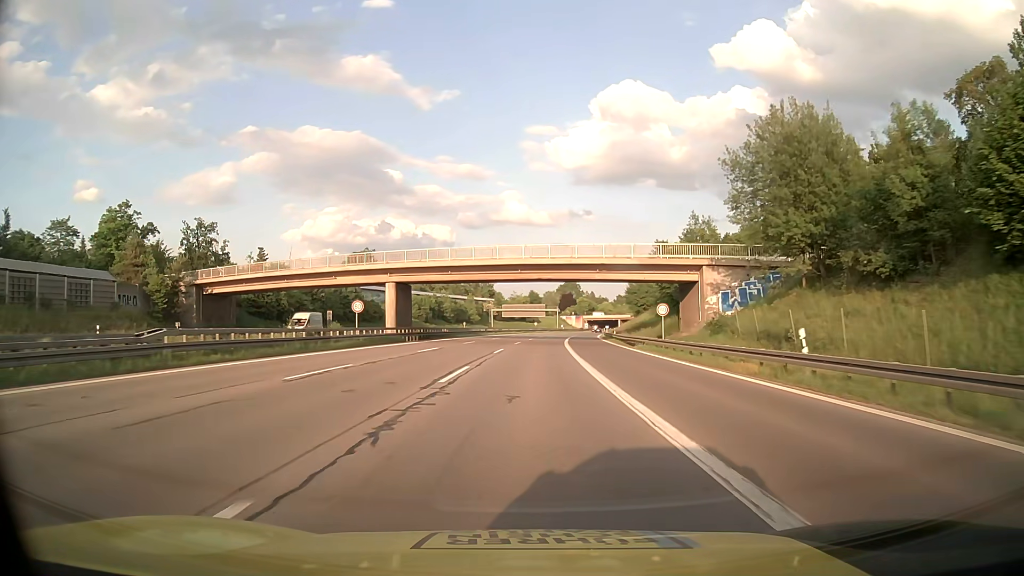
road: motorway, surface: asphalt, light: Day
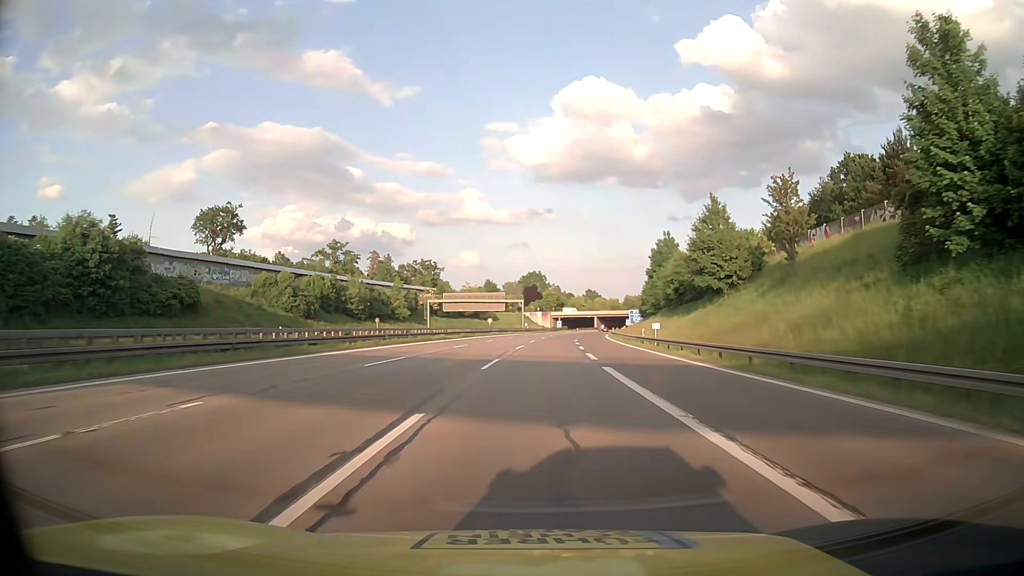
(+1.3, +66.3) m; +3°
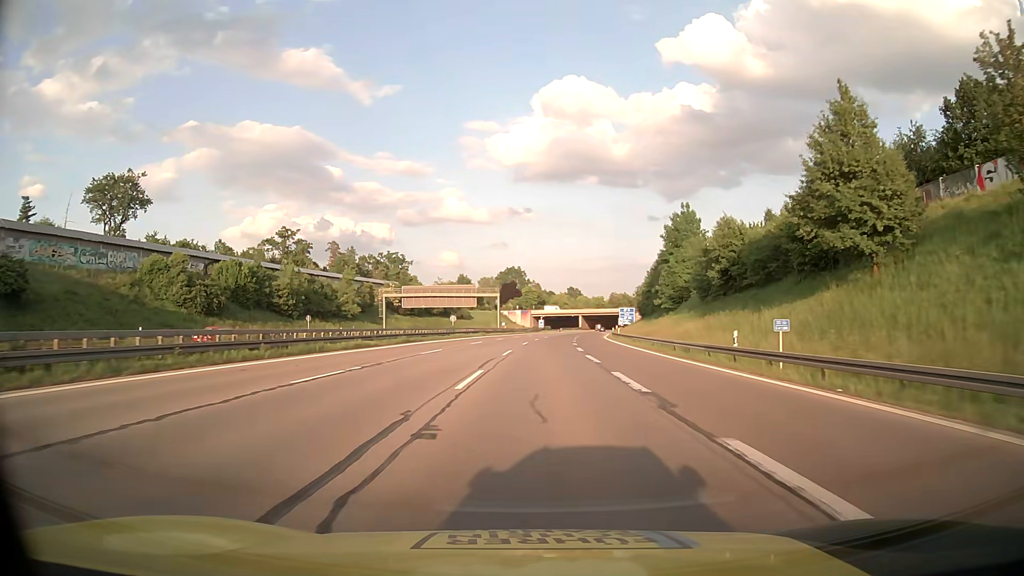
(+0.7, +26.5) m; +2°
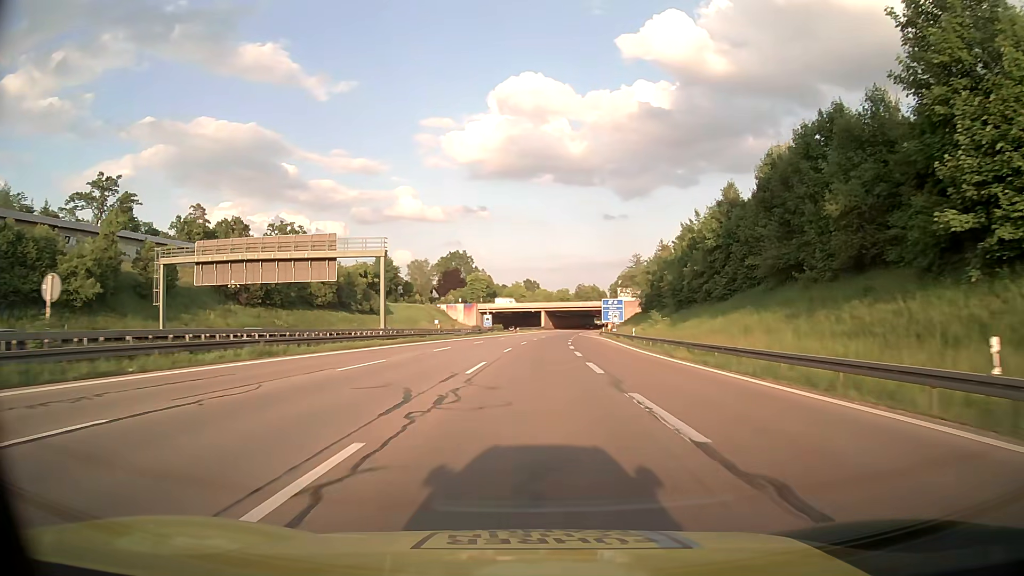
(+2.6, +66.3) m; +4°
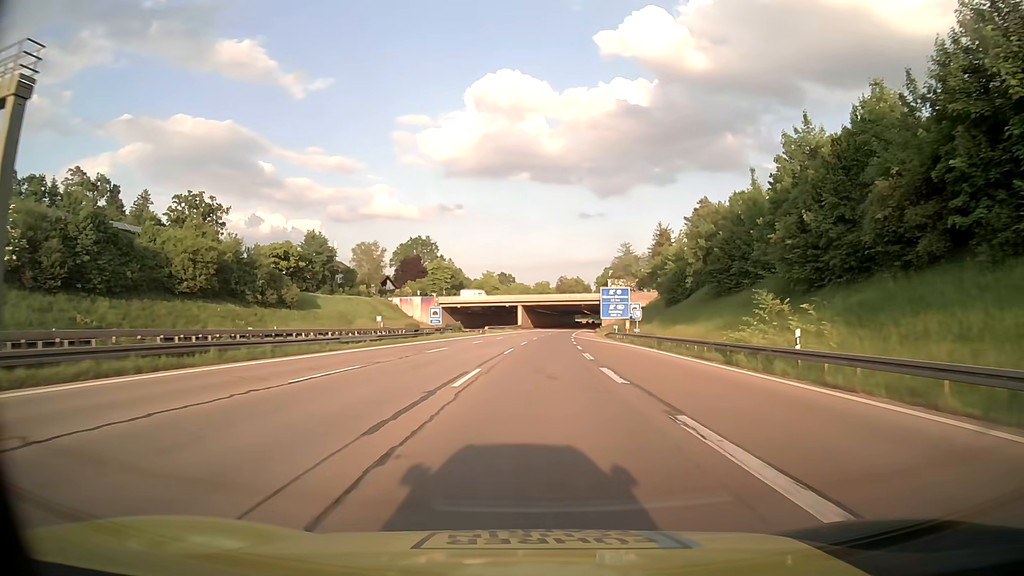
(+0.6, +39.8) m; +2°
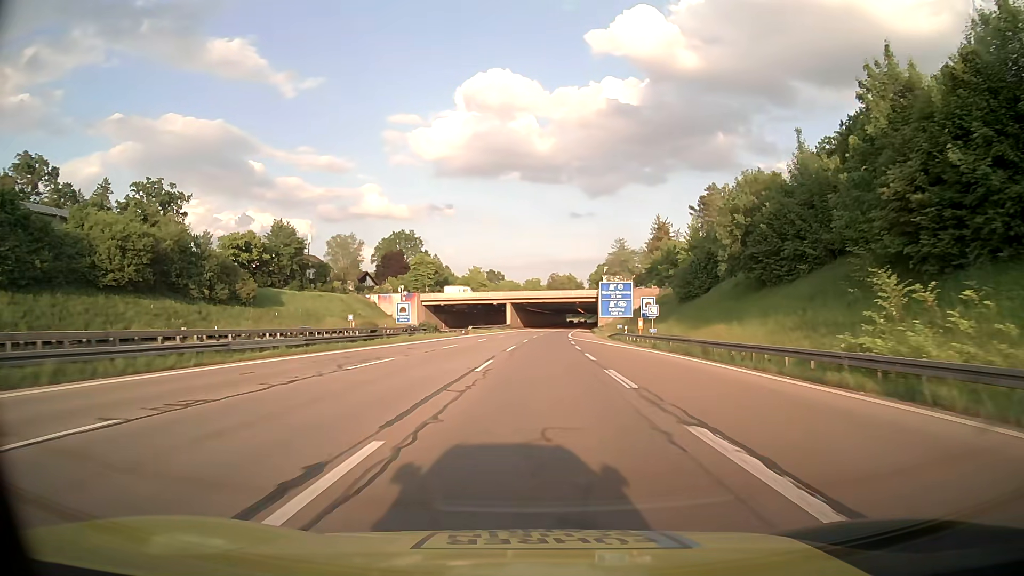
(+0.1, +13.3) m; +1°
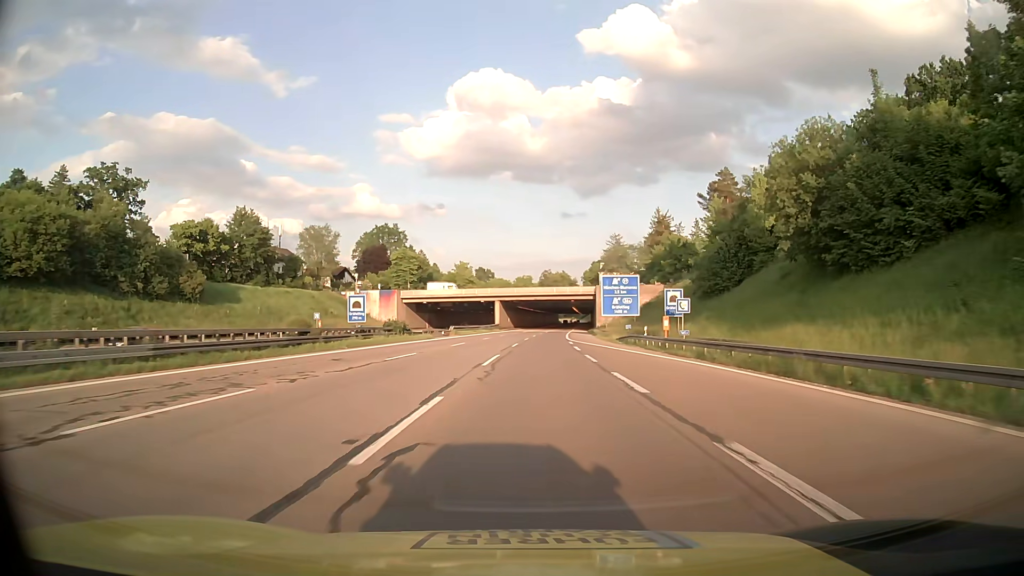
(+0.1, +13.3) m; +1°
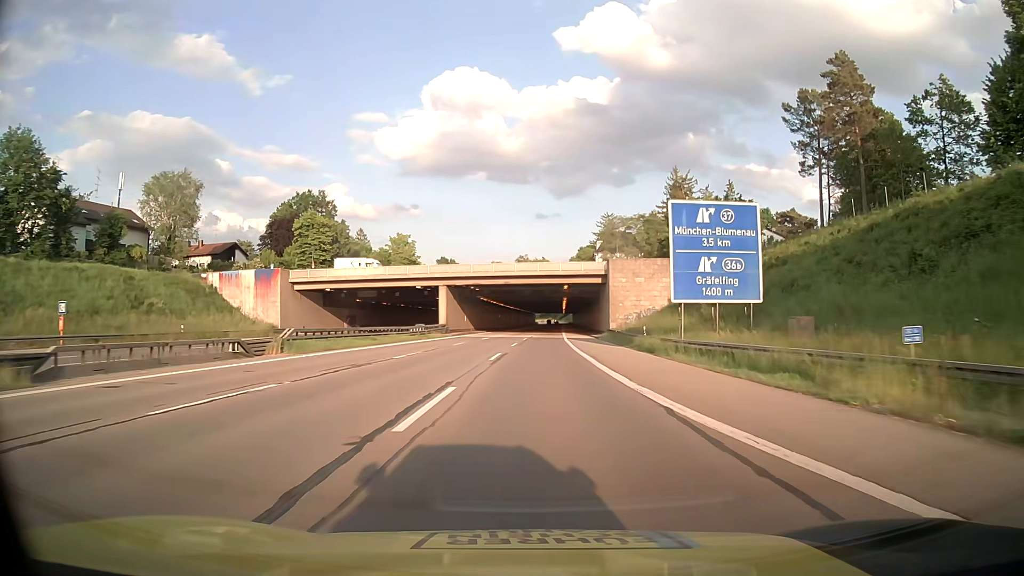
(+1.1, +52.5) m; +2°
(0, +10) (0, +20) (0, +30) (+1, +40) (+1, +50) (+1, +60) (+2, +70) (+2, +80) (+3, +90) (+3, +100) m
